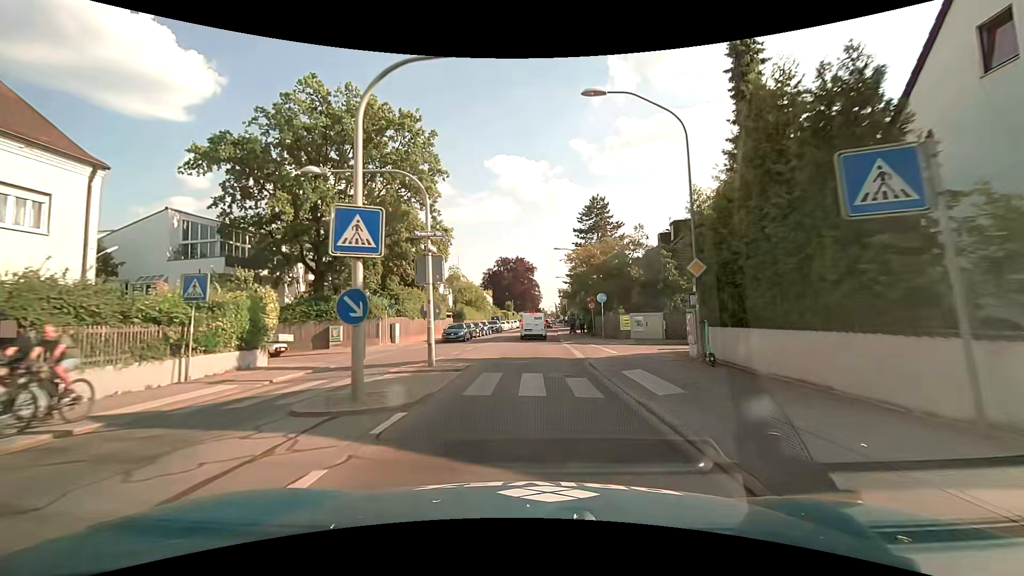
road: secondary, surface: asphalt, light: Day
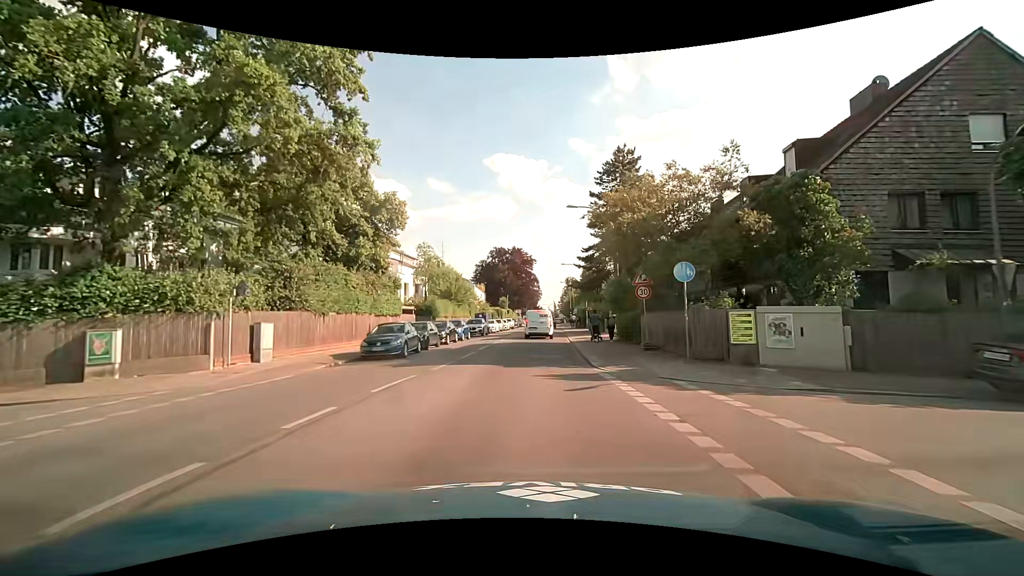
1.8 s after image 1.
(-0.1, +17.4) m; 0°
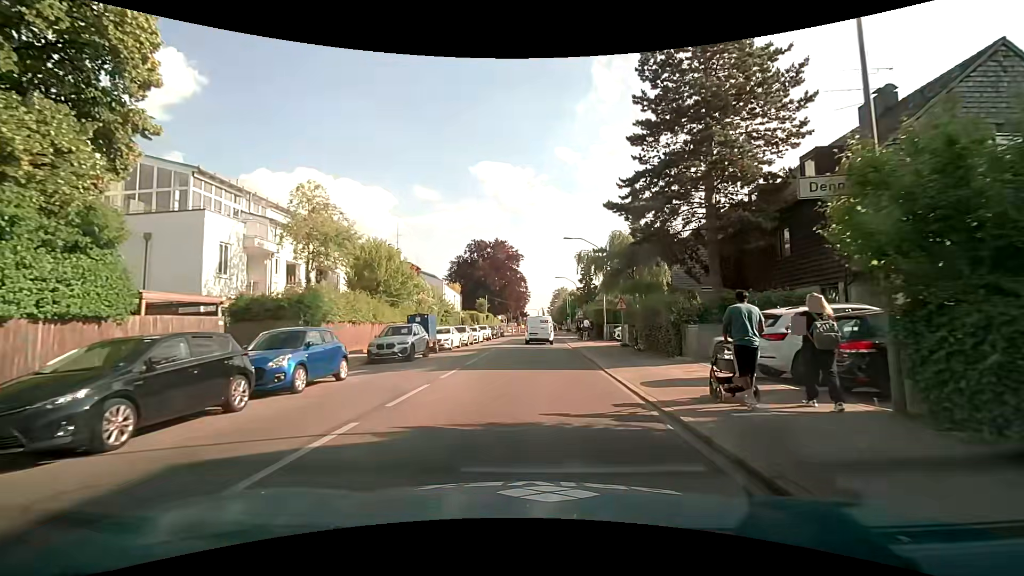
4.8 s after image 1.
(+0.4, +23.1) m; +2°
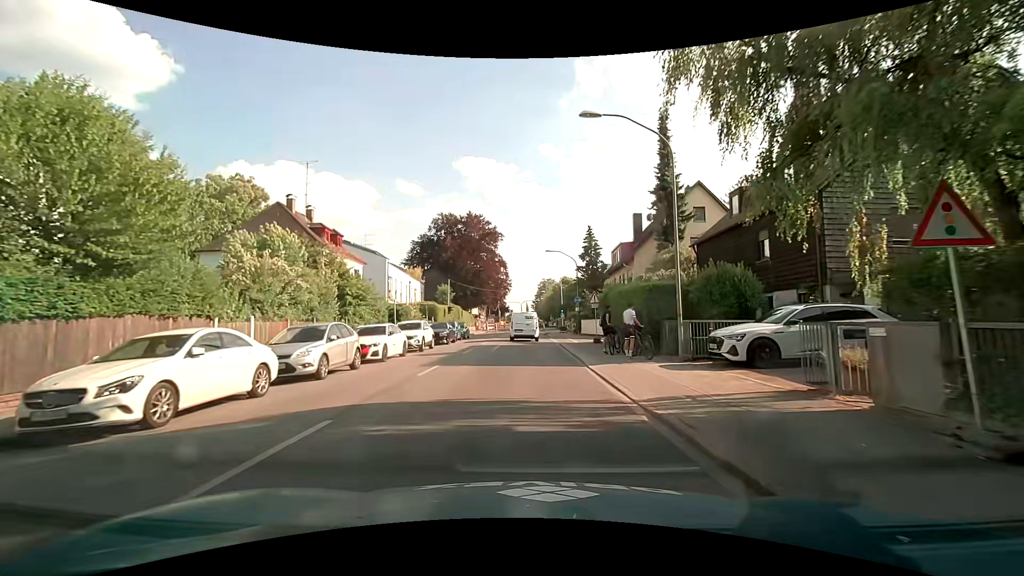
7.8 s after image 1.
(+0.6, +22.6) m; +3°
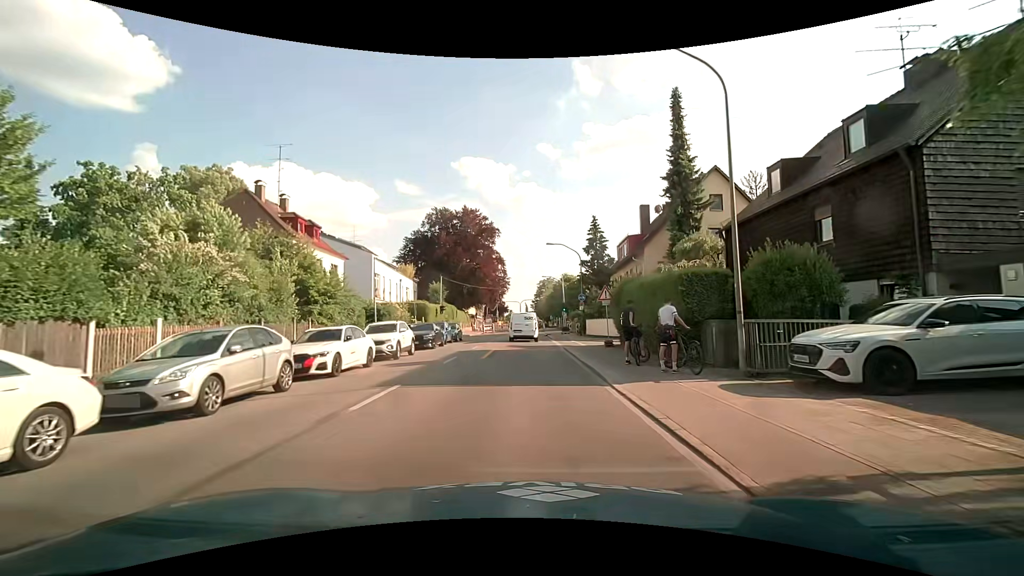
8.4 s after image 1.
(-0.1, +4.5) m; -1°
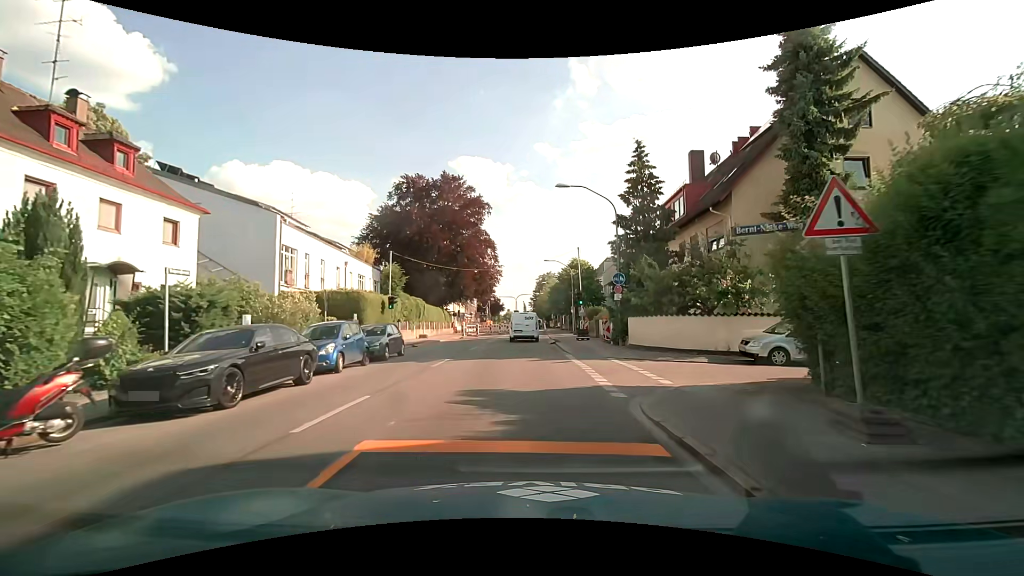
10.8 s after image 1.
(+0.2, +18.7) m; 0°
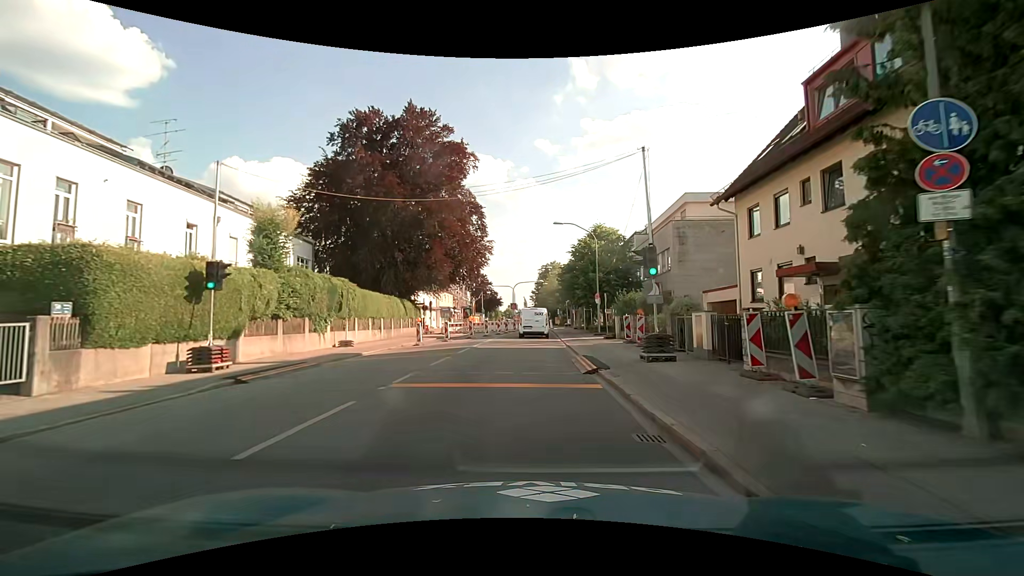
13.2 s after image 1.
(+0.1, +19.3) m; +1°
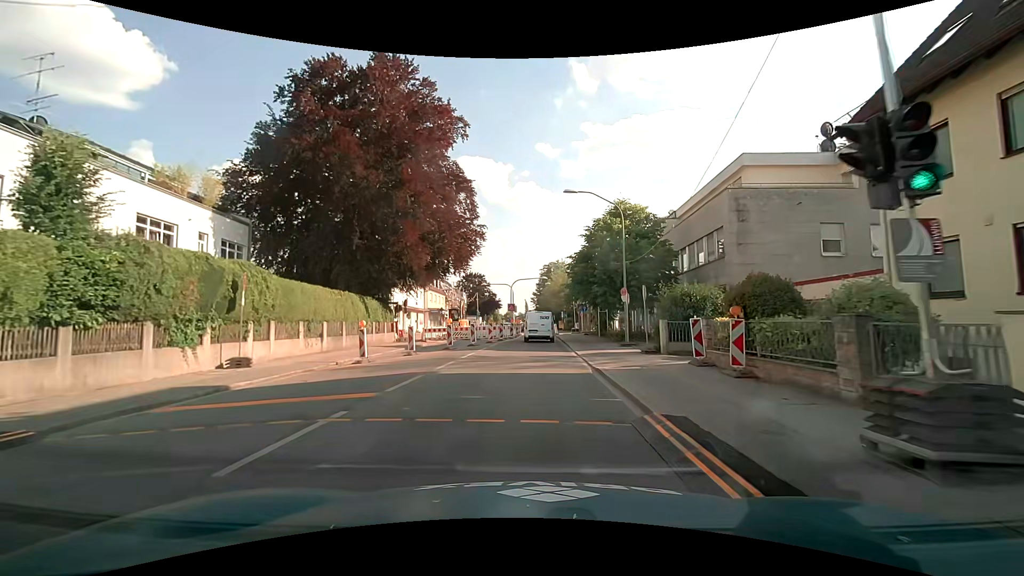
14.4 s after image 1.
(-0.1, +9.6) m; 0°
(0, +10) (0, +20) (0, +30) (0, +40) (0, +50) (0, +60) (-1, +70) (-2, +80) (-2, +90) (-3, +100) m
